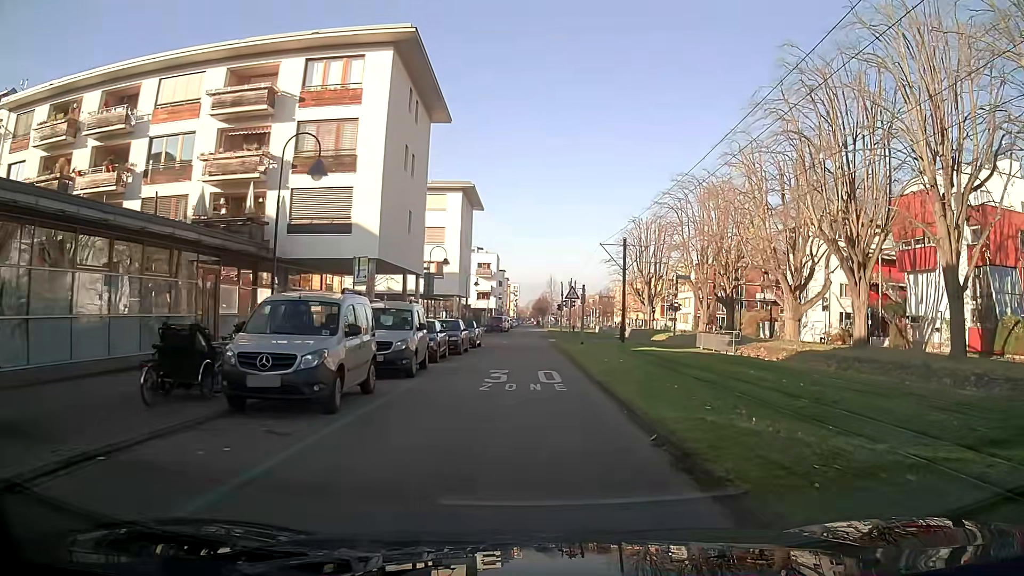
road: residential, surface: asphalt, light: Day
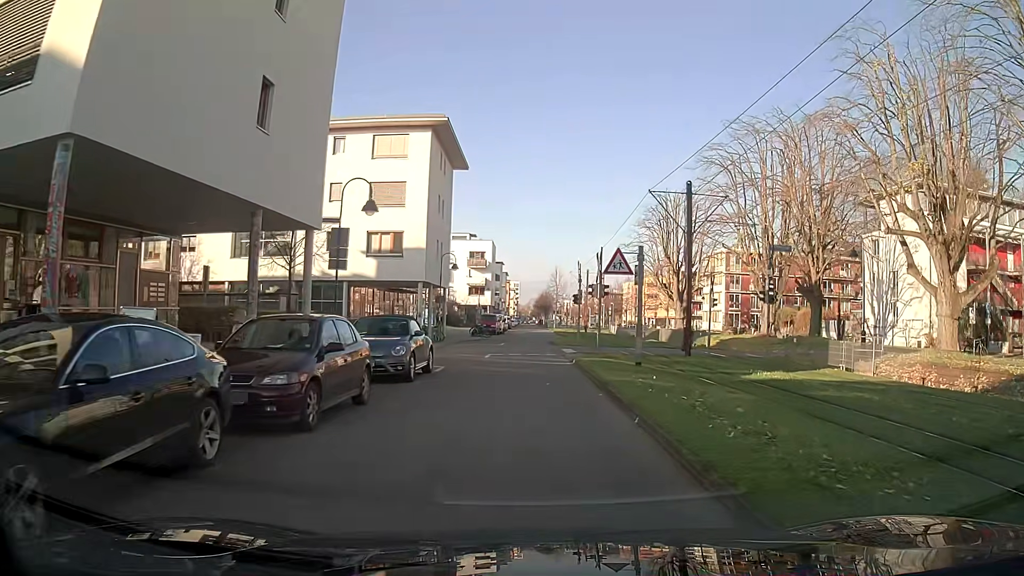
(+0.1, +18.8) m; +1°
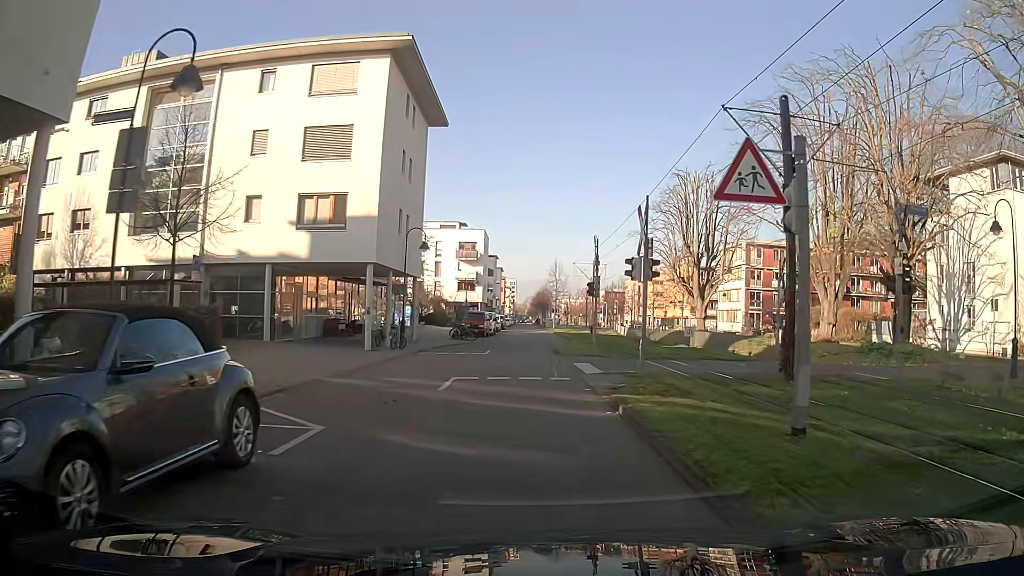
(+0.1, +11.5) m; +2°
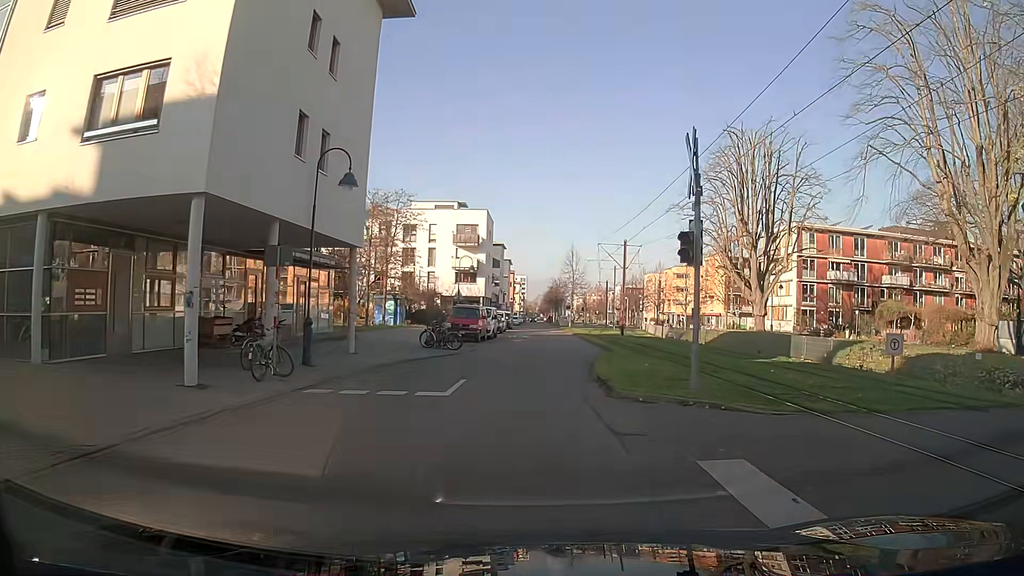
(-0.5, +15.2) m; -3°
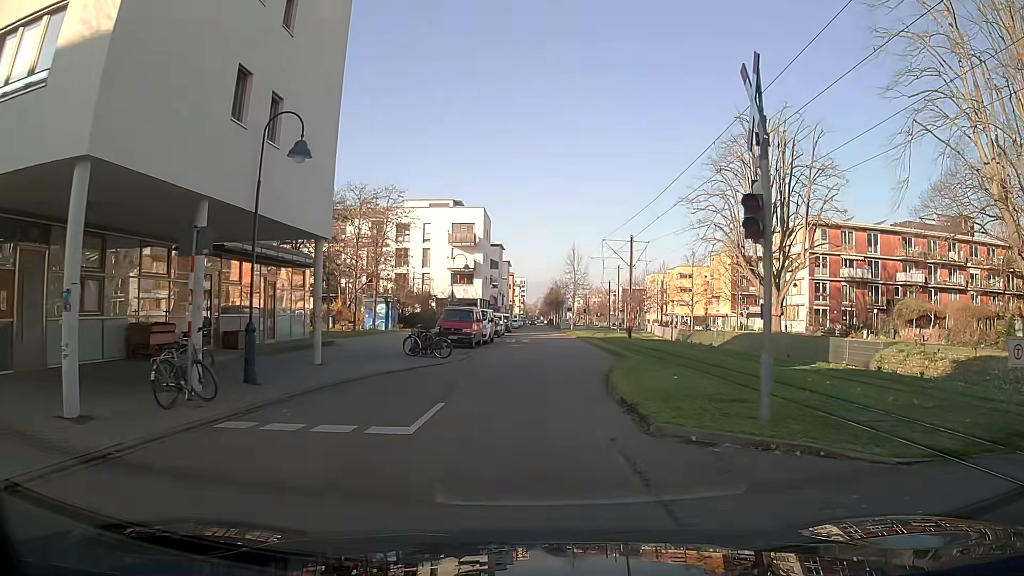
(0.0, +3.7) m; 0°
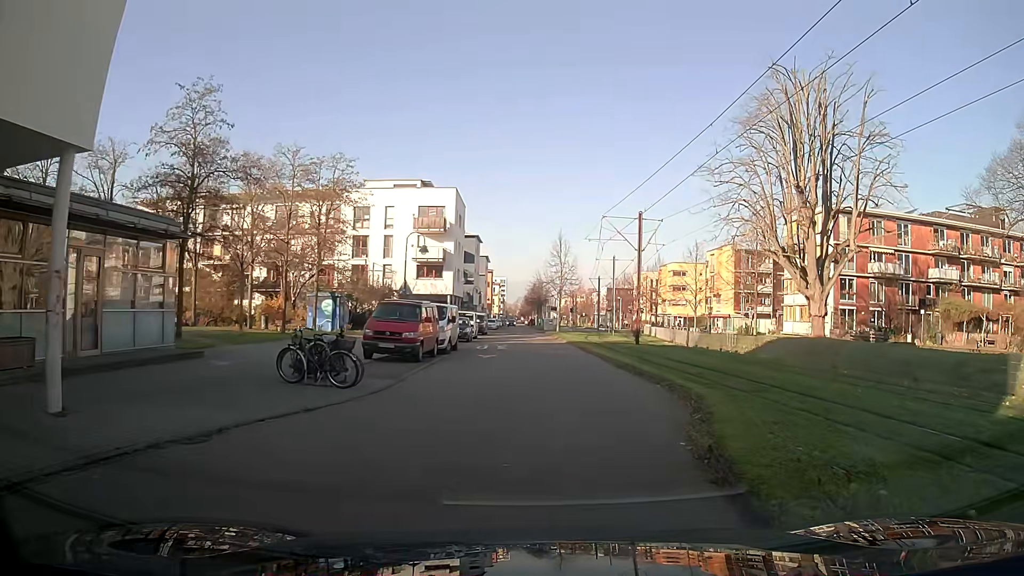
(+0.2, +11.0) m; +3°
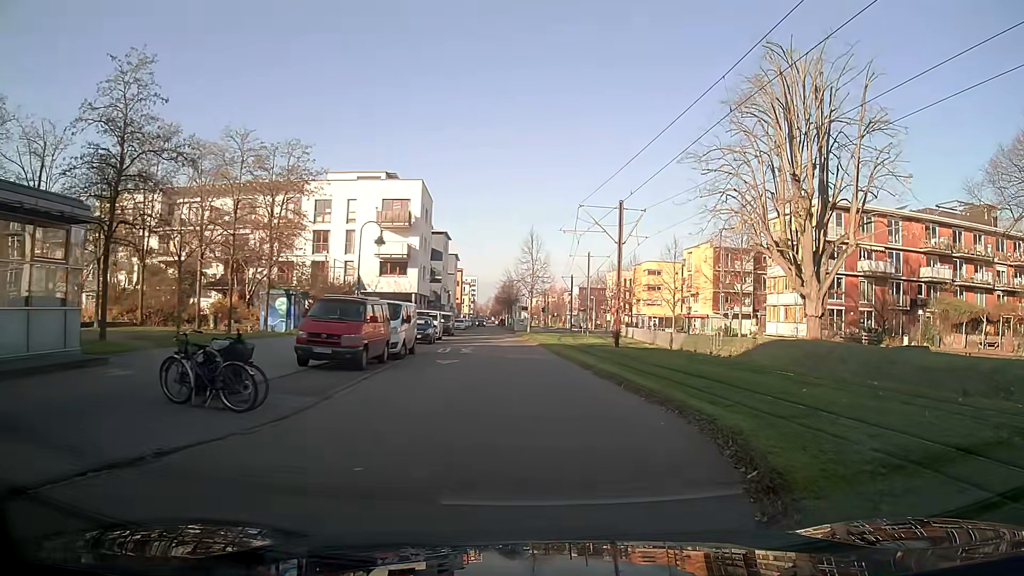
(+0.1, +3.6) m; +2°
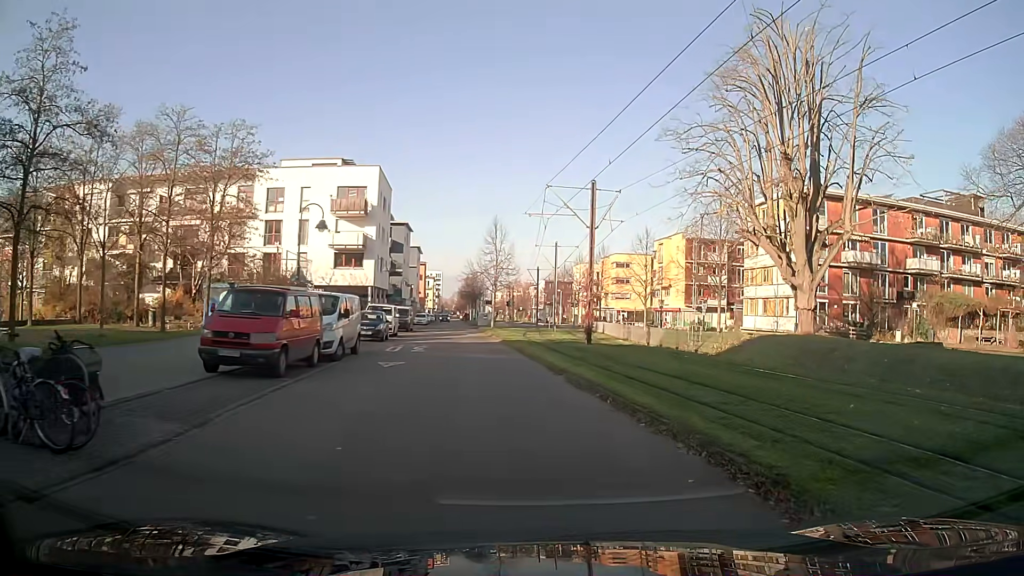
(+0.1, +3.6) m; +2°
(0, +10) (-1, +20) (-2, +30) (-4, +40) (-5, +50) (-6, +60) (-7, +70) (-8, +80) (-10, +89) (-11, +99) m
